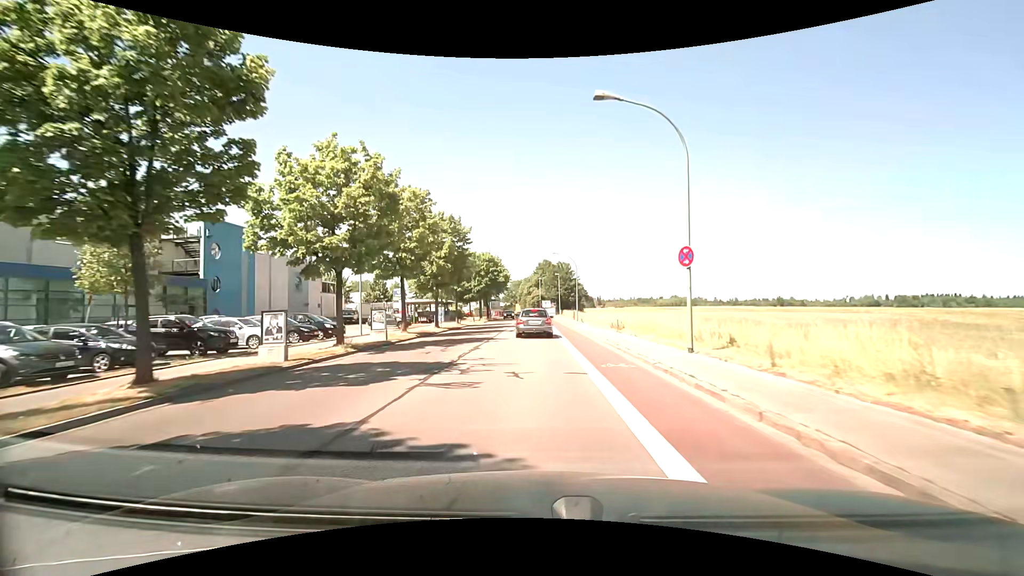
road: tertiary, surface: asphalt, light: Day
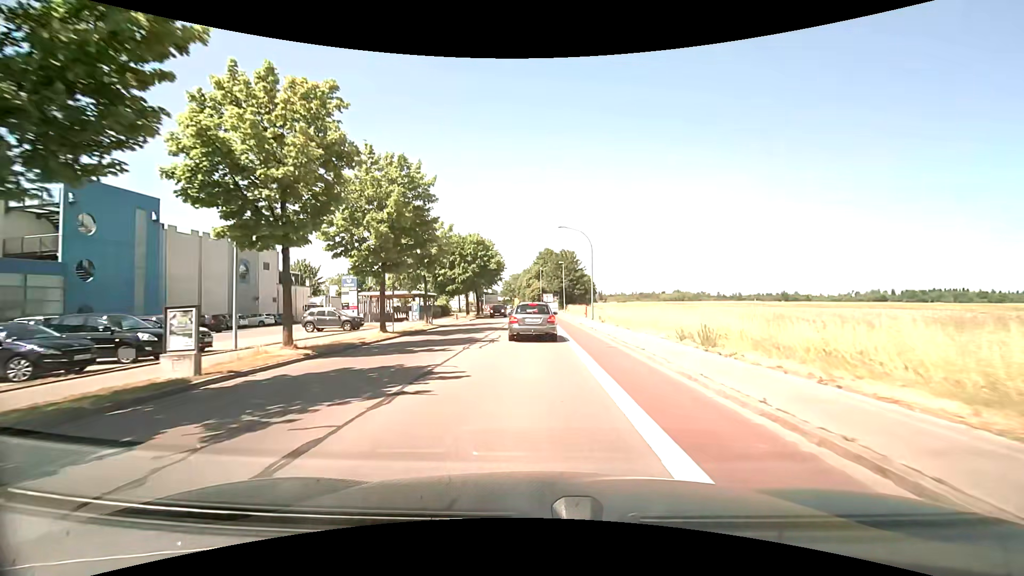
(0.0, +13.9) m; 0°
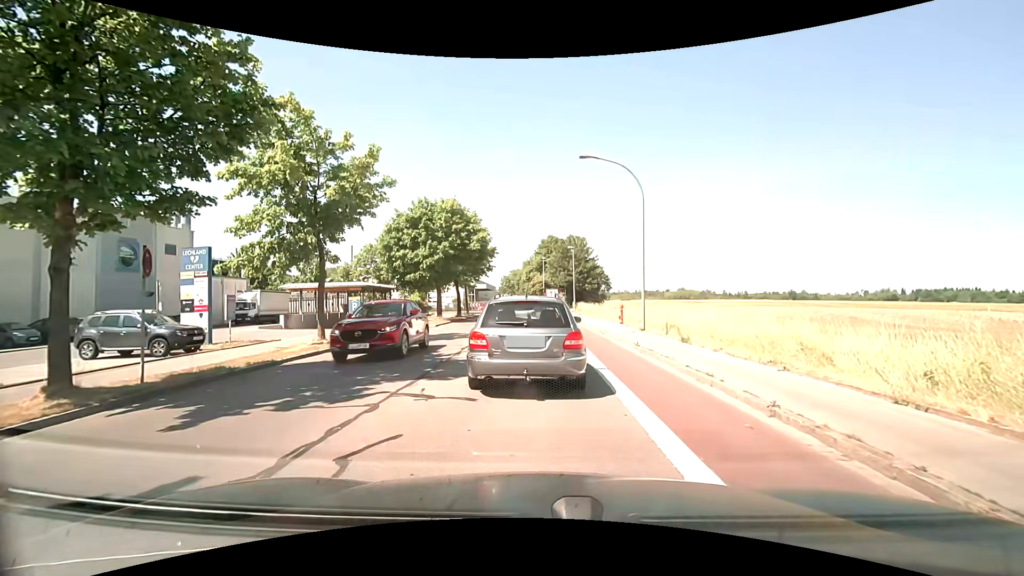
(0.0, +16.8) m; 0°
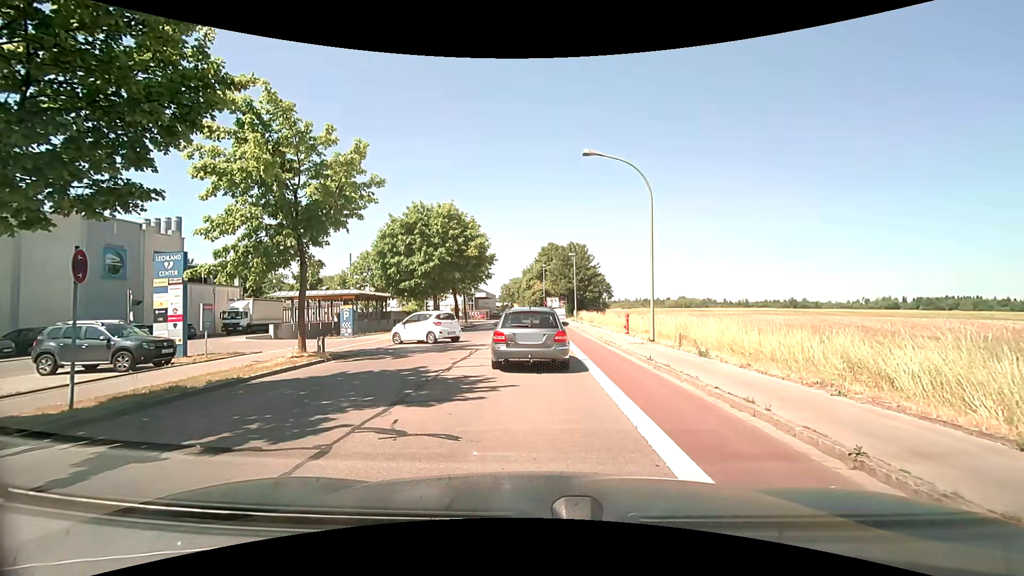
(0.0, +1.4) m; 0°
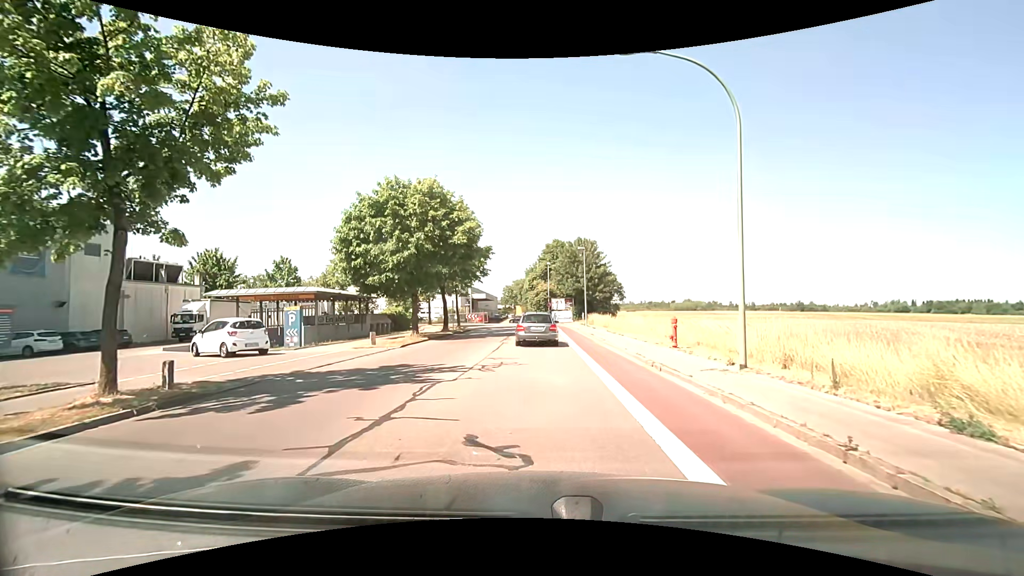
(0.0, +8.2) m; -1°
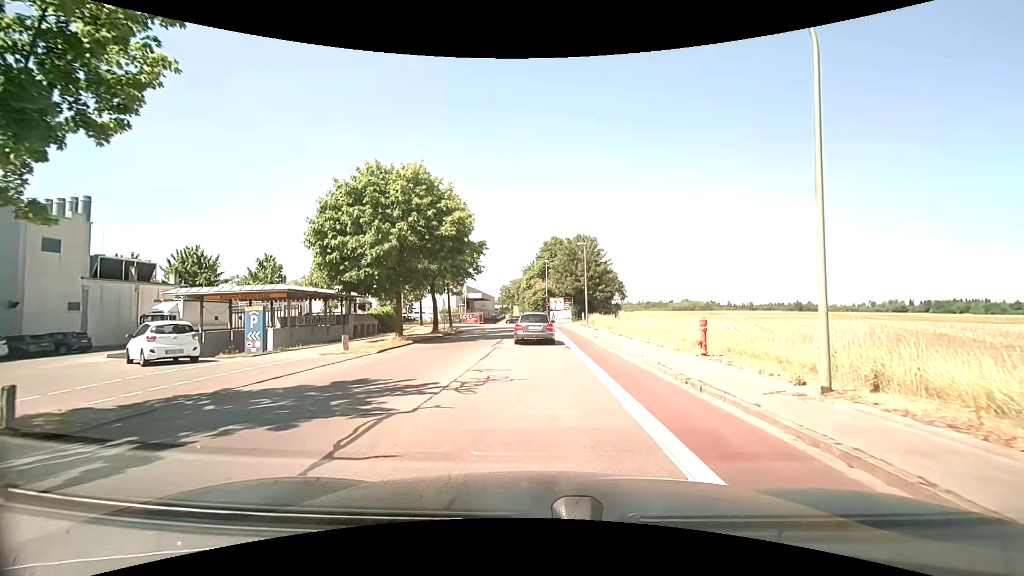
(0.0, +3.2) m; +1°
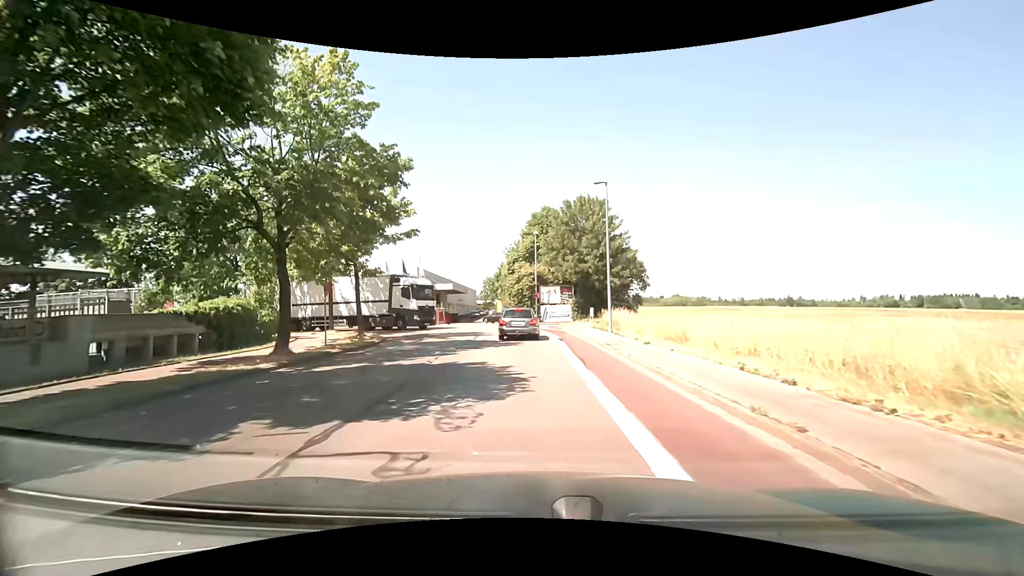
(0.0, +21.3) m; 0°
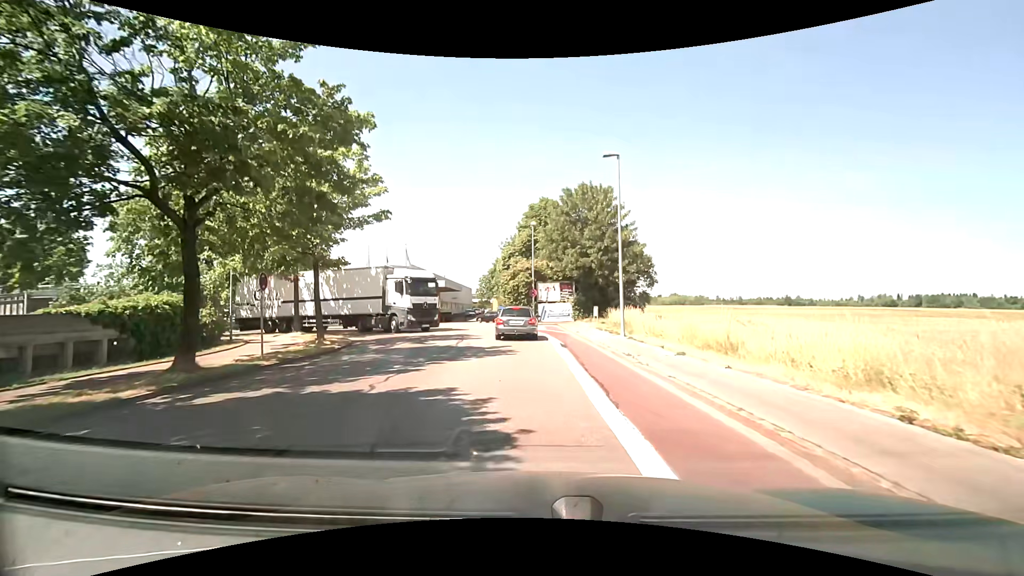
(0.0, +4.4) m; +1°
(0, +10) (0, +20) (-2, +30) (-8, +37) (-18, +40) (-28, +41) (-38, +41) (-48, +42) (-58, +42) (-68, +42) m
